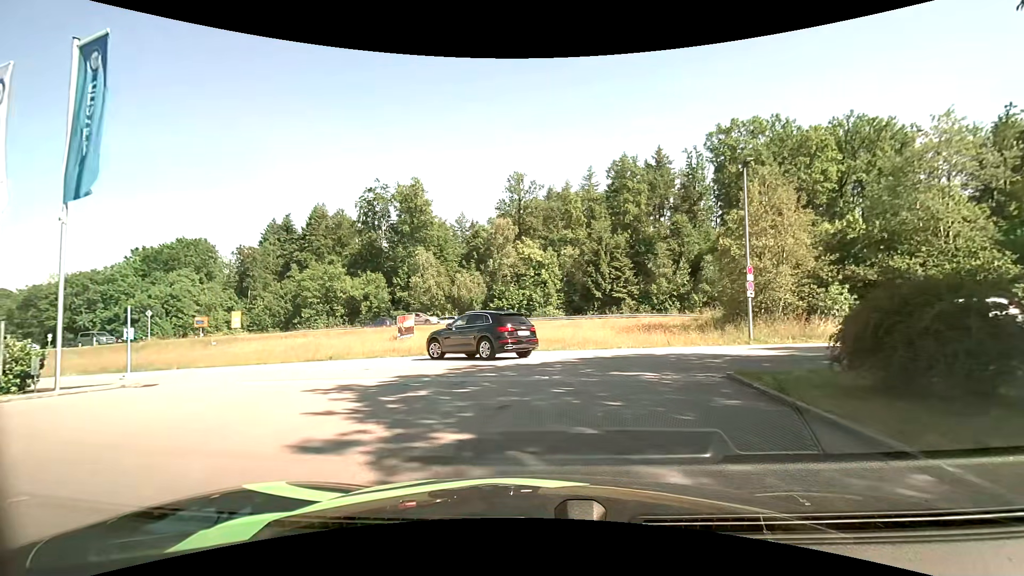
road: residential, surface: asphalt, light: Day
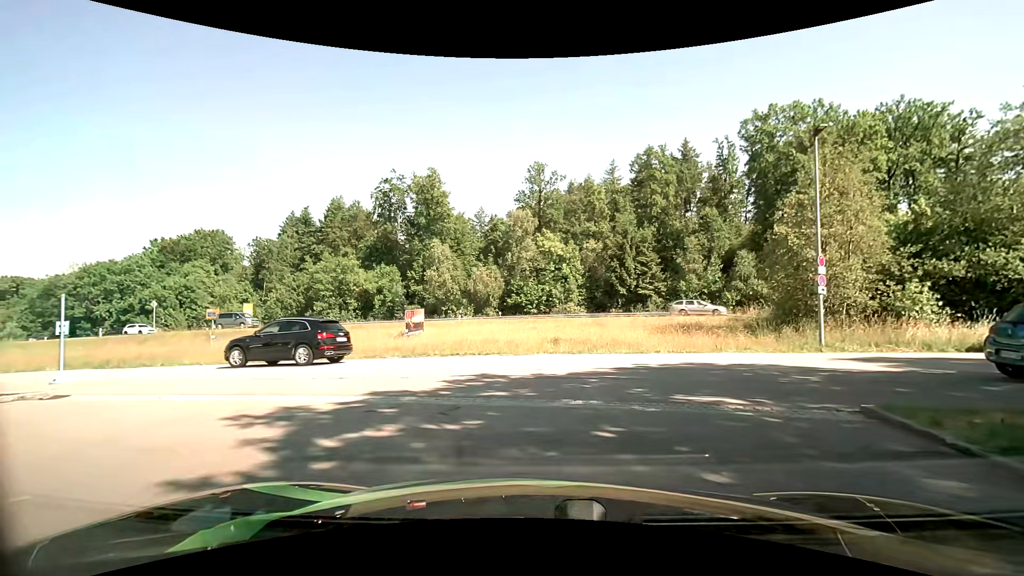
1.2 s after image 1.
(0.0, +3.4) m; -3°
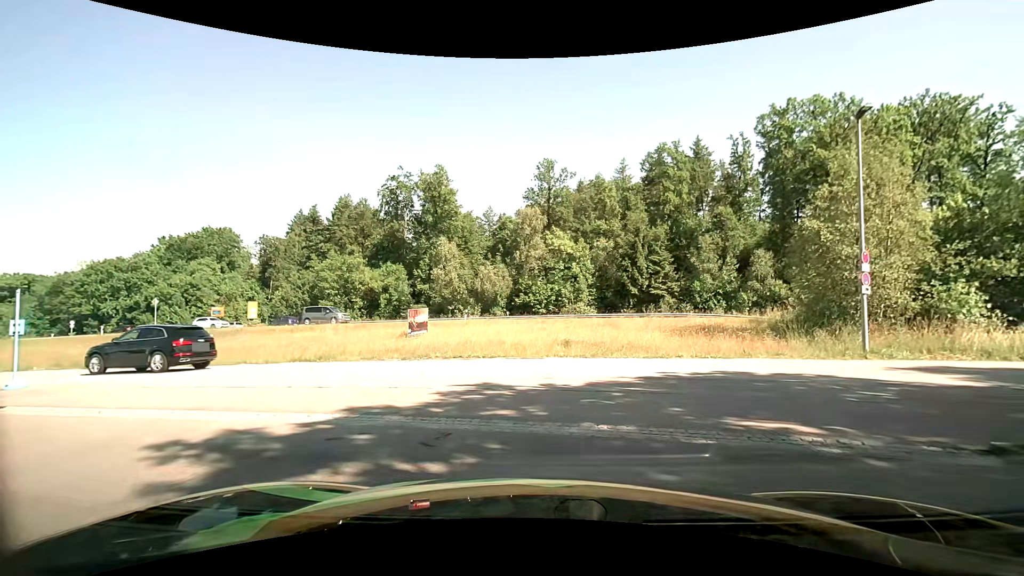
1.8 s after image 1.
(0.0, +1.6) m; -1°
